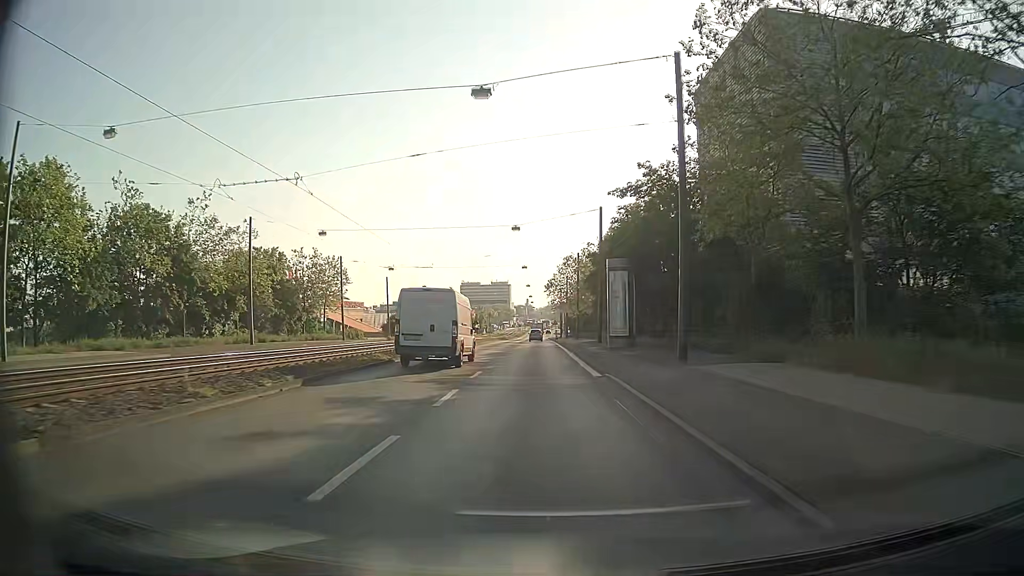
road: primary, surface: asphalt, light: Day
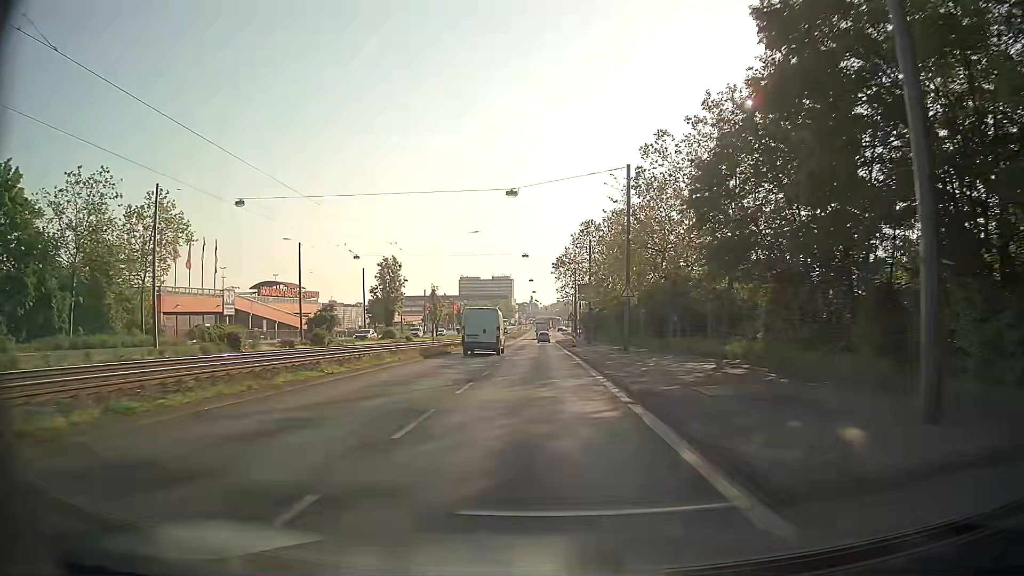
(-0.4, +45.1) m; -1°
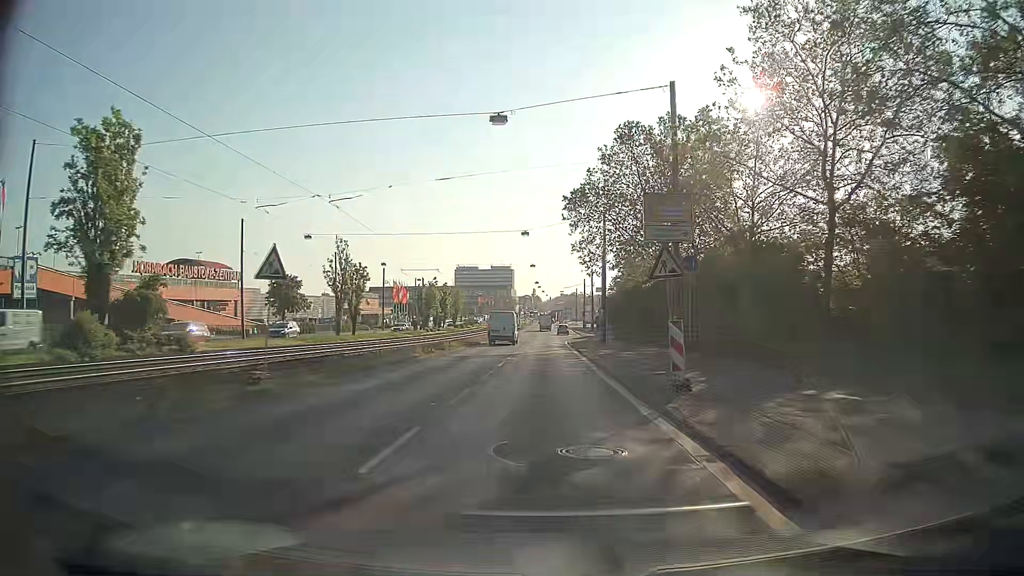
(-0.1, +43.9) m; 0°
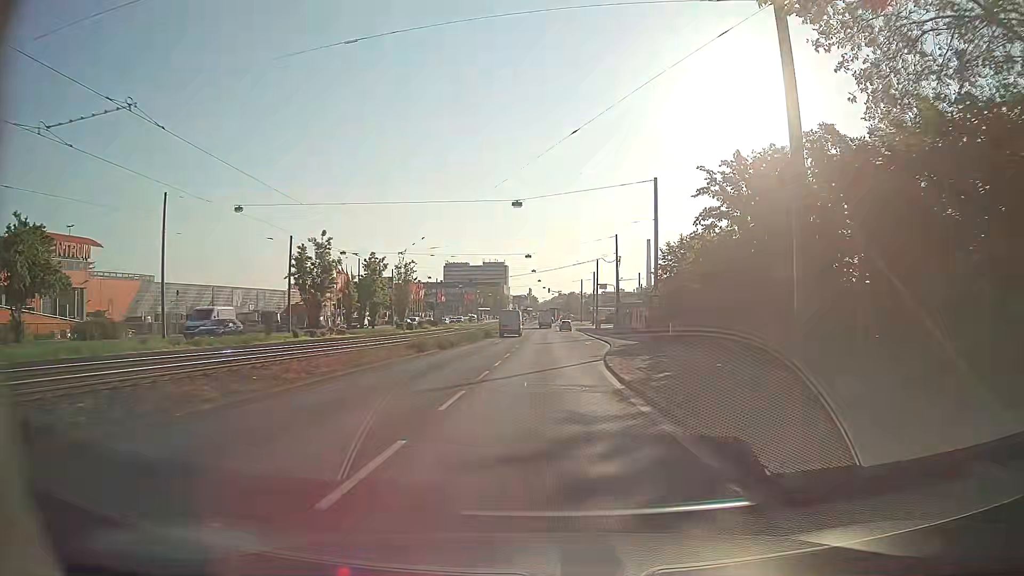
(-0.2, +42.9) m; -1°
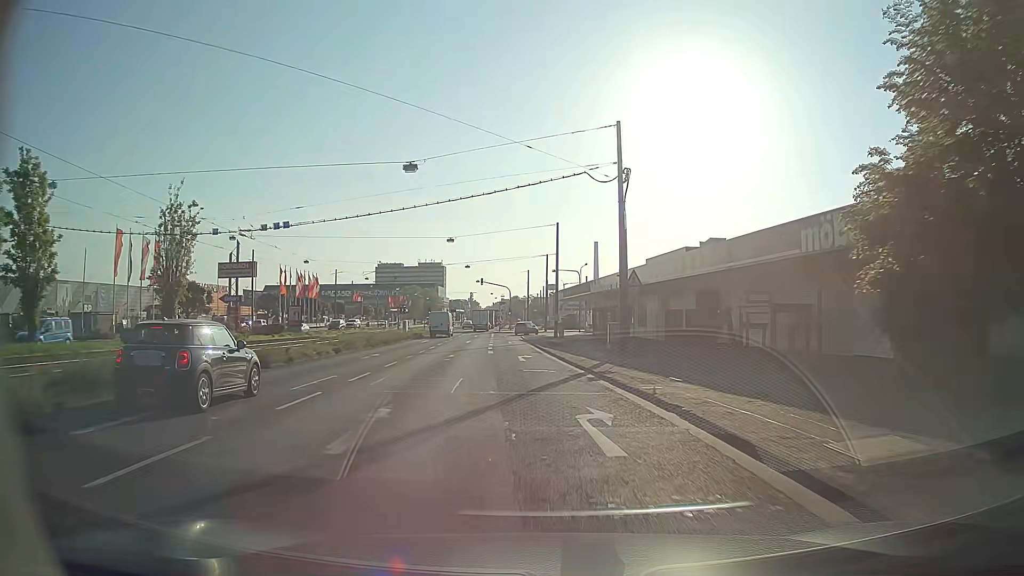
(+2.2, +41.8) m; +6°
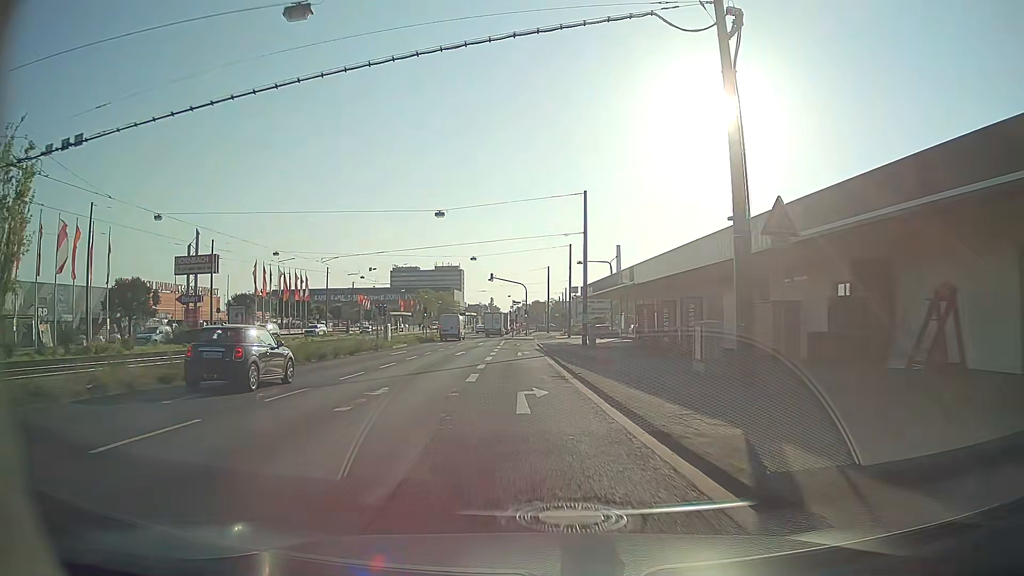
(-0.1, +16.4) m; -2°
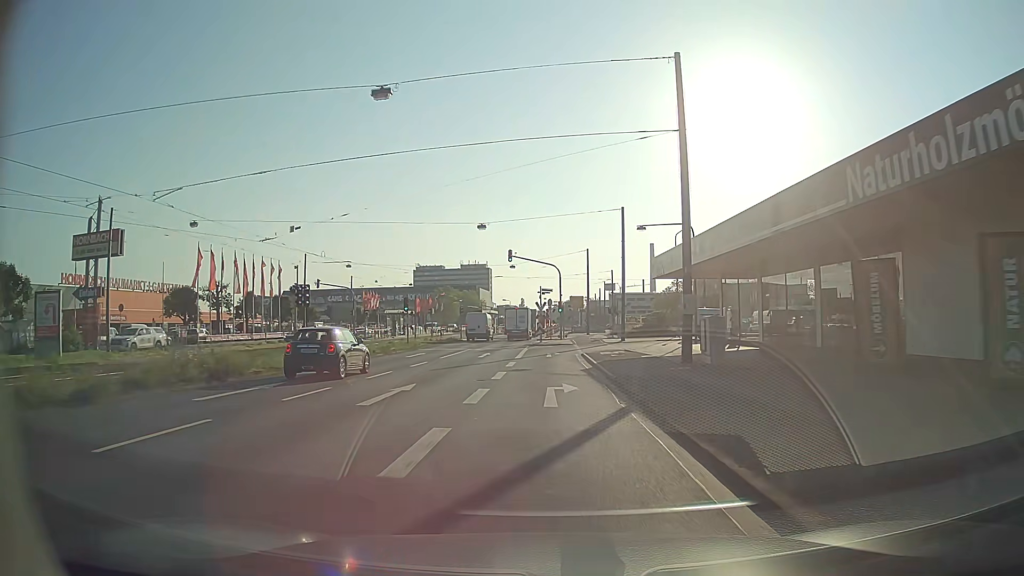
(-0.8, +24.0) m; -3°
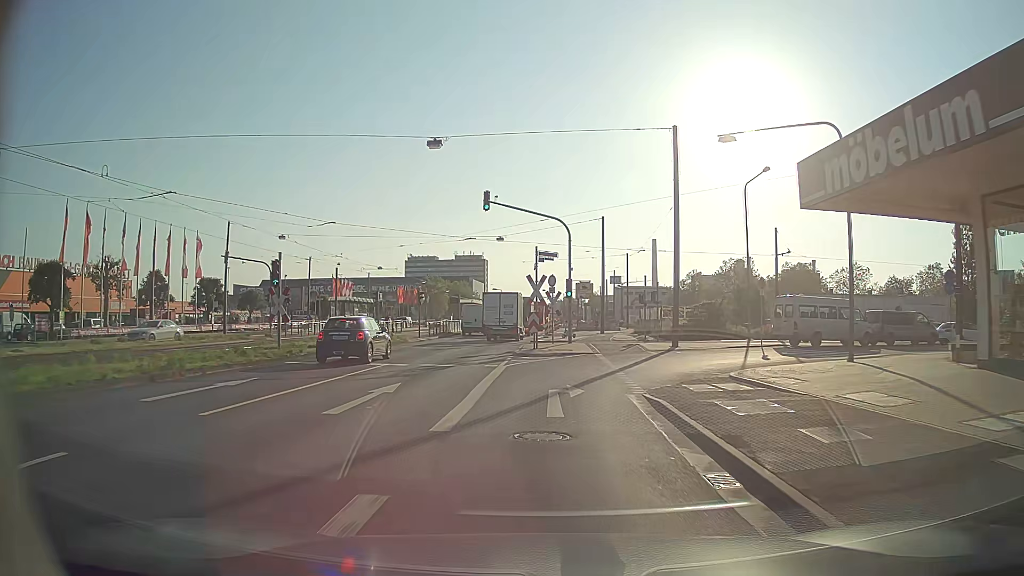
(0.0, +21.9) m; 0°
